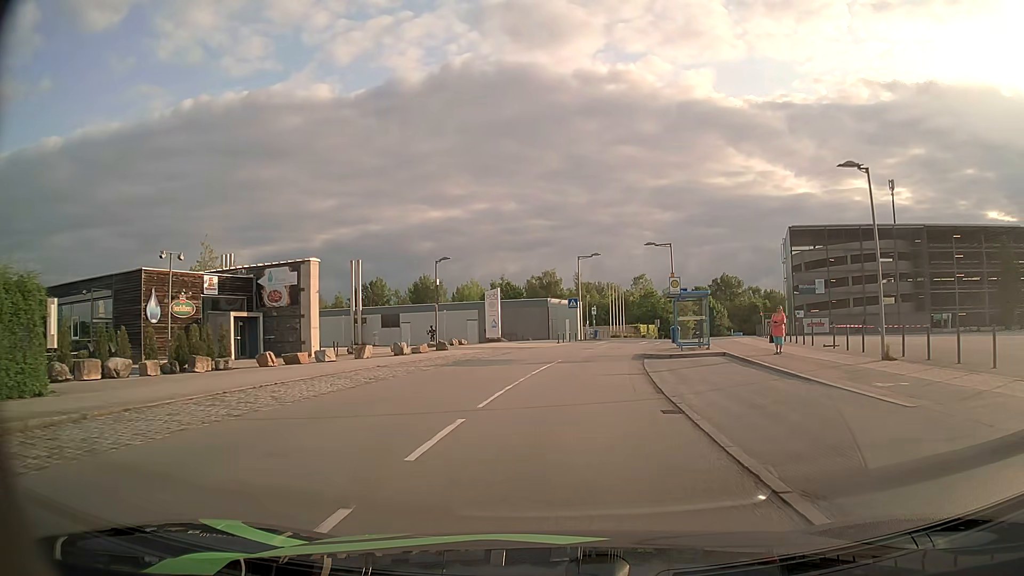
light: Day
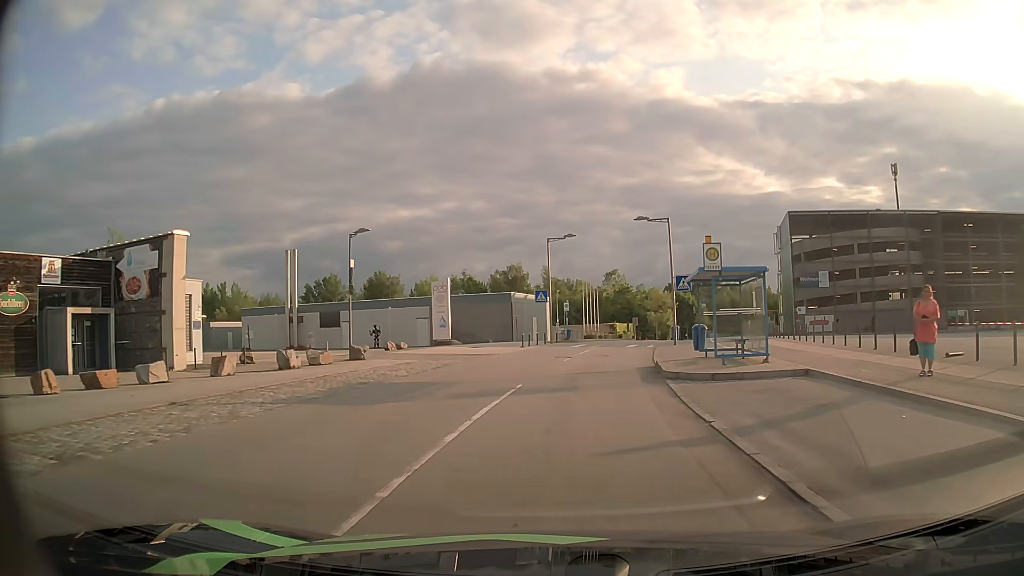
(+0.3, +11.3) m; +3°
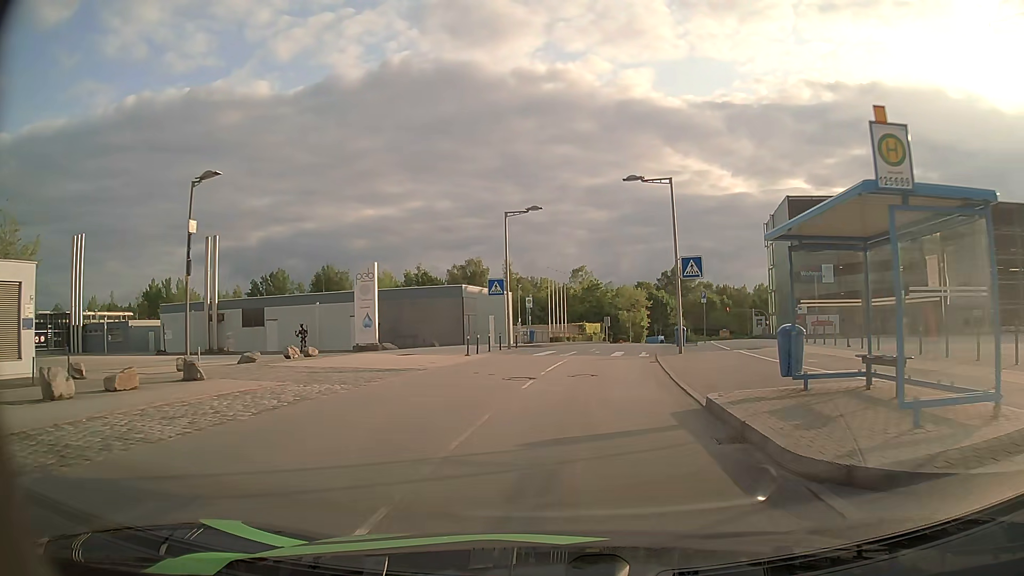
(+0.2, +10.6) m; +3°
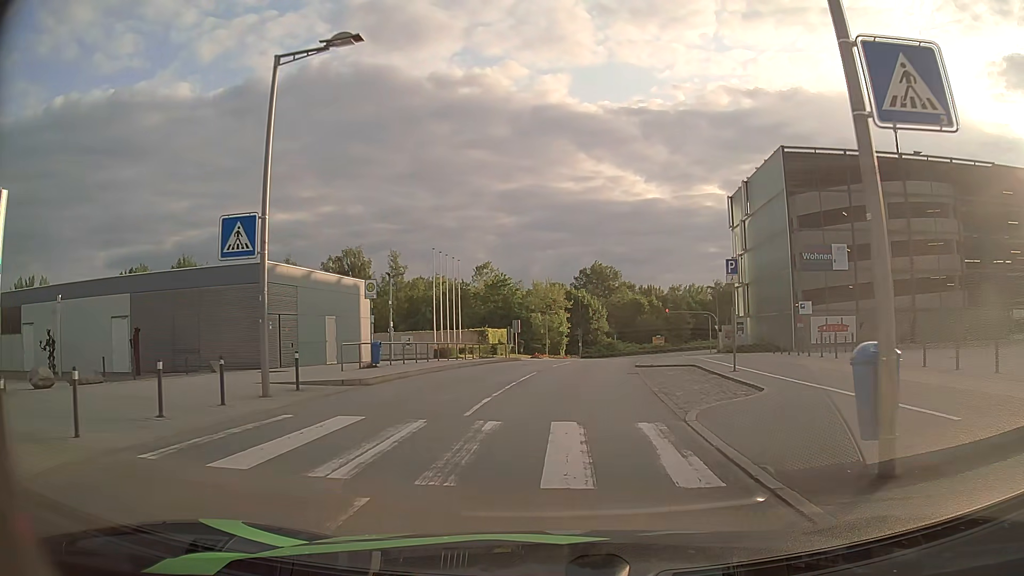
(+1.5, +21.6) m; +8°
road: residential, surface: asphalt
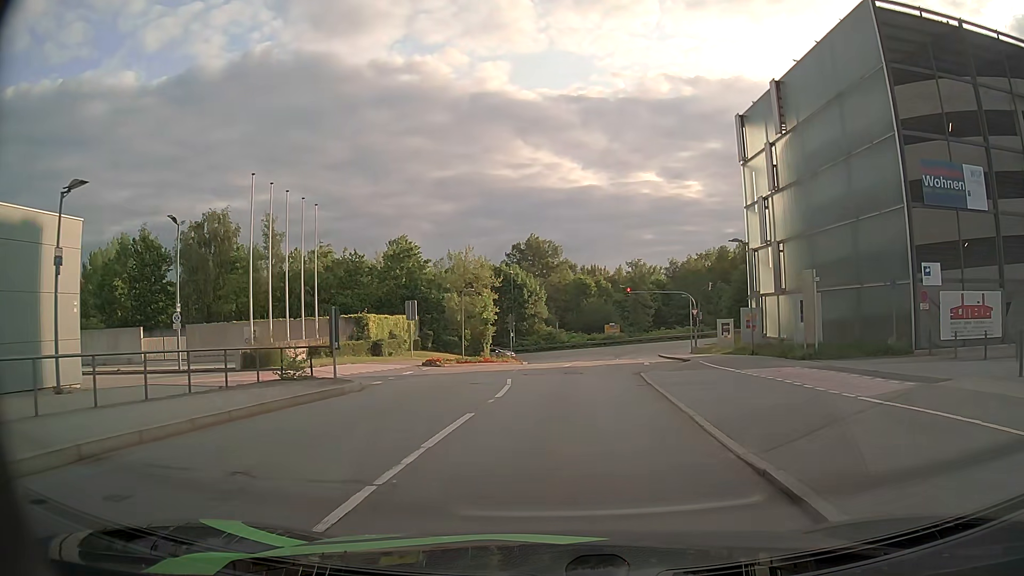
(+1.1, +23.0) m; +6°
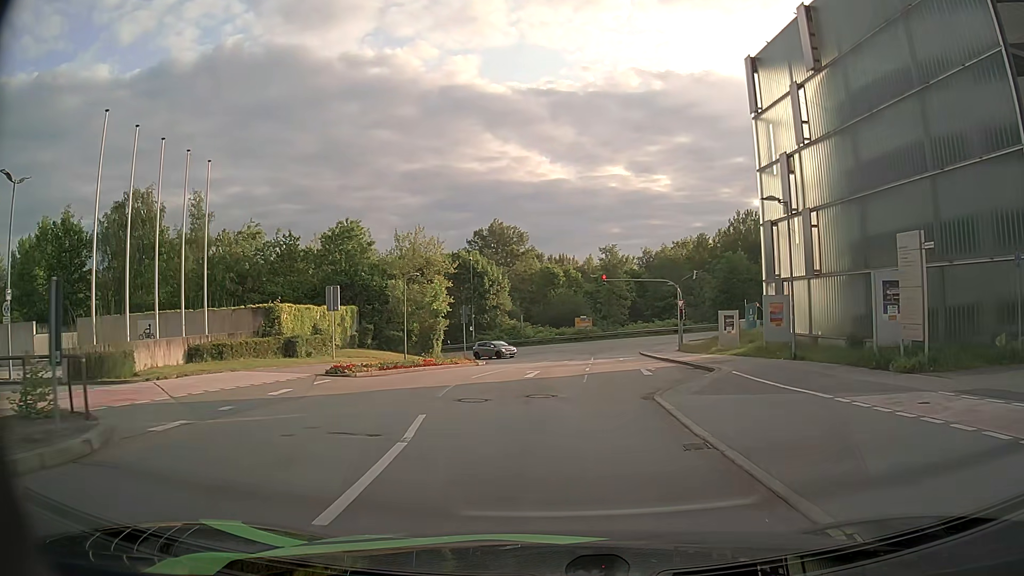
(+0.2, +9.1) m; +3°
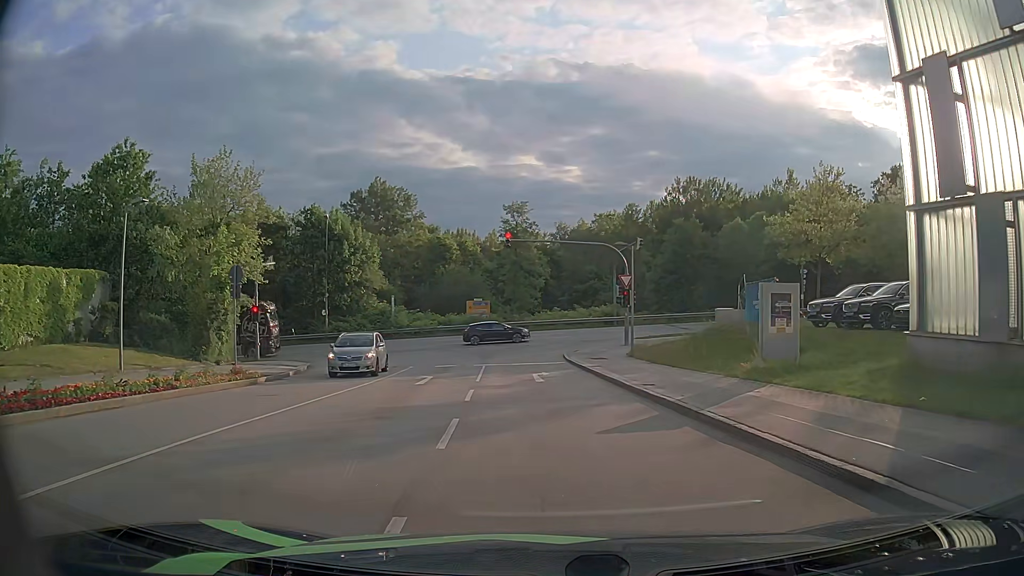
(+1.5, +21.2) m; +7°
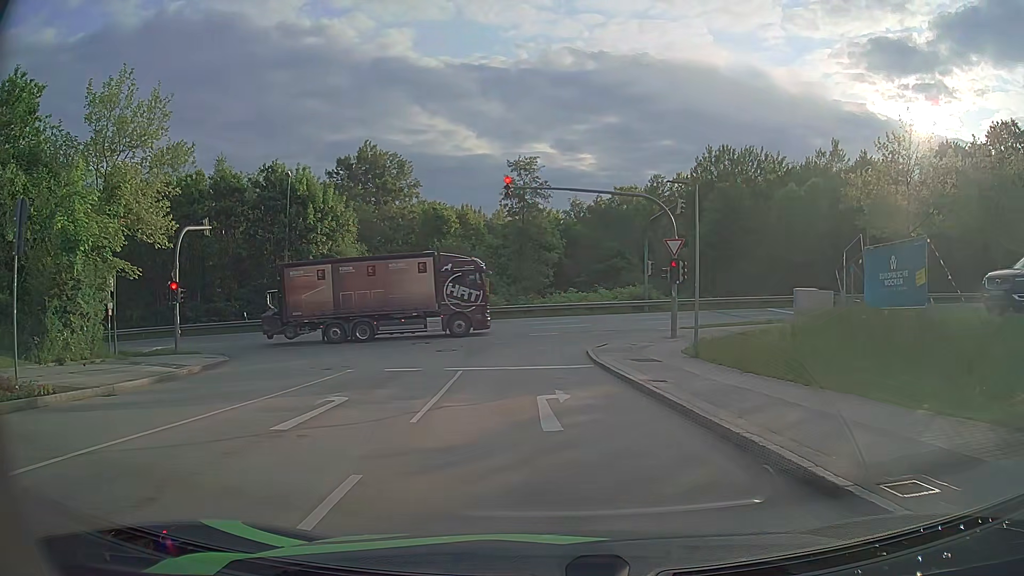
(0.0, +11.0) m; 0°
